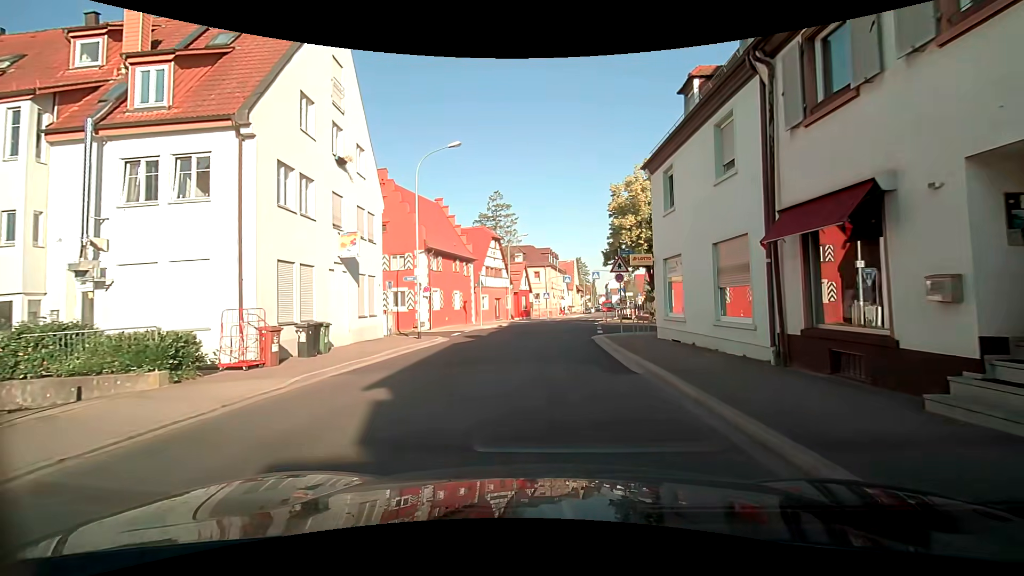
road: unclassified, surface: asphalt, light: Day
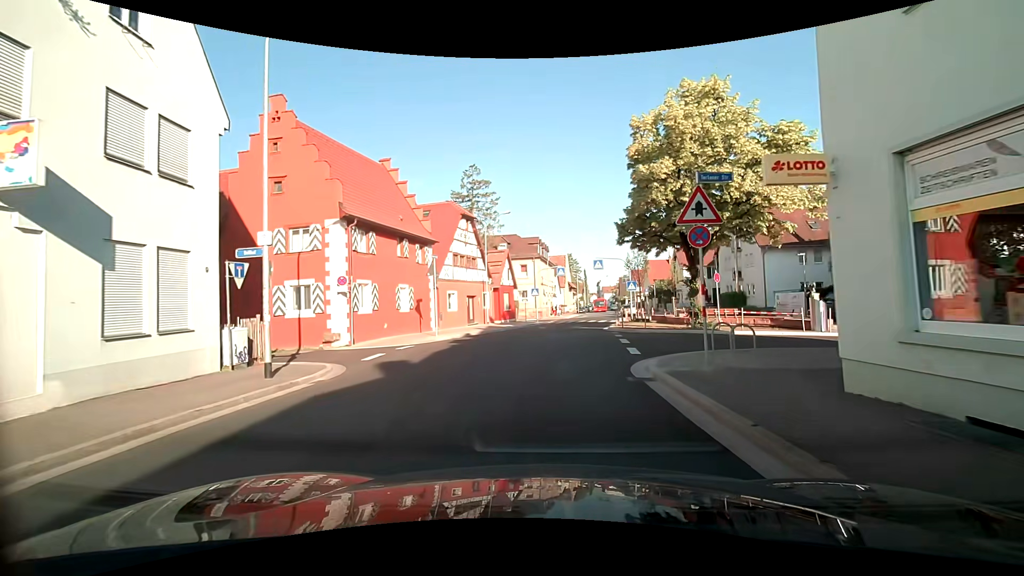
(+0.1, +12.3) m; +2°
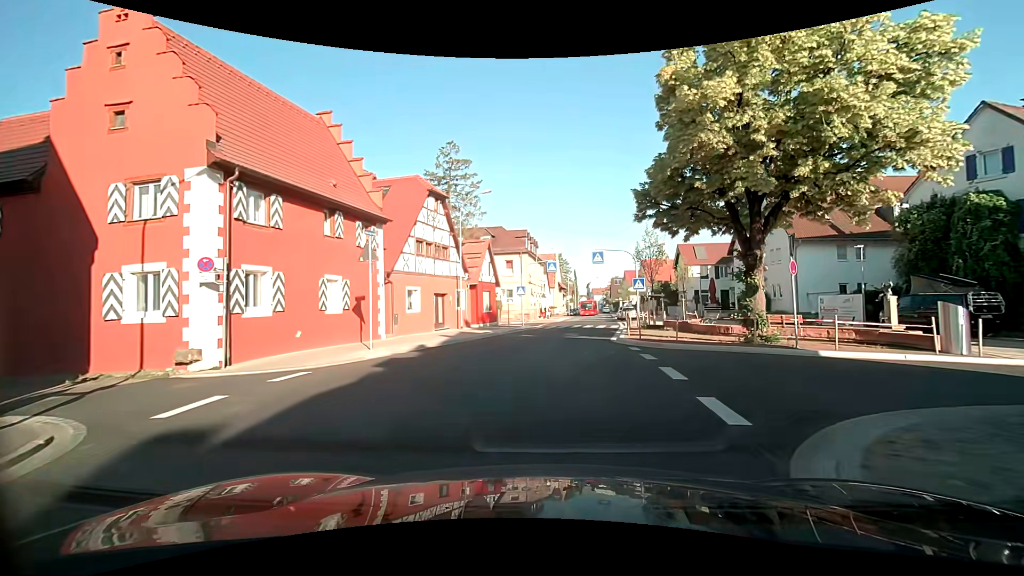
(0.0, +7.7) m; +3°
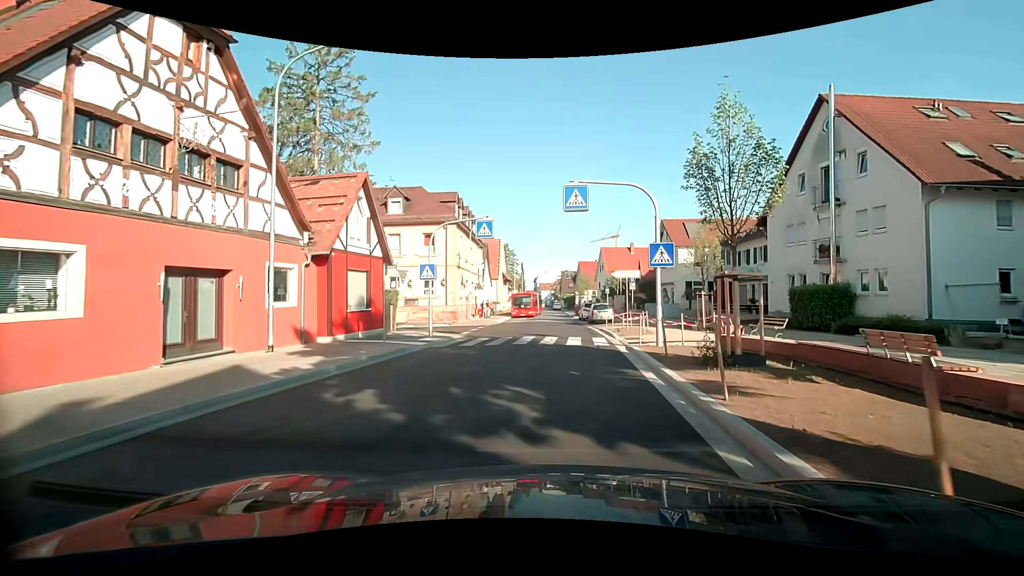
(+0.3, +18.2) m; +5°
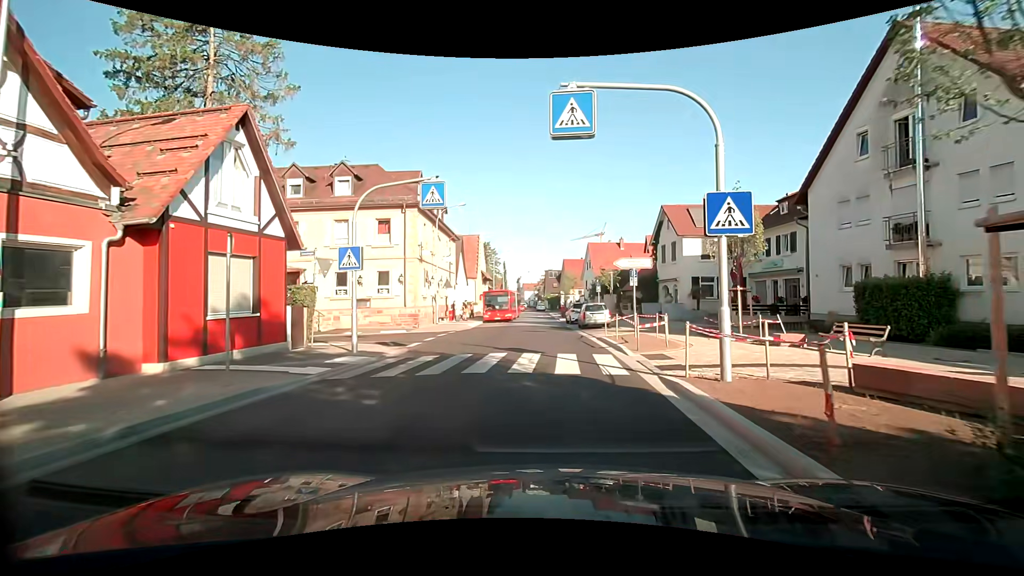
(+0.2, +7.2) m; +3°
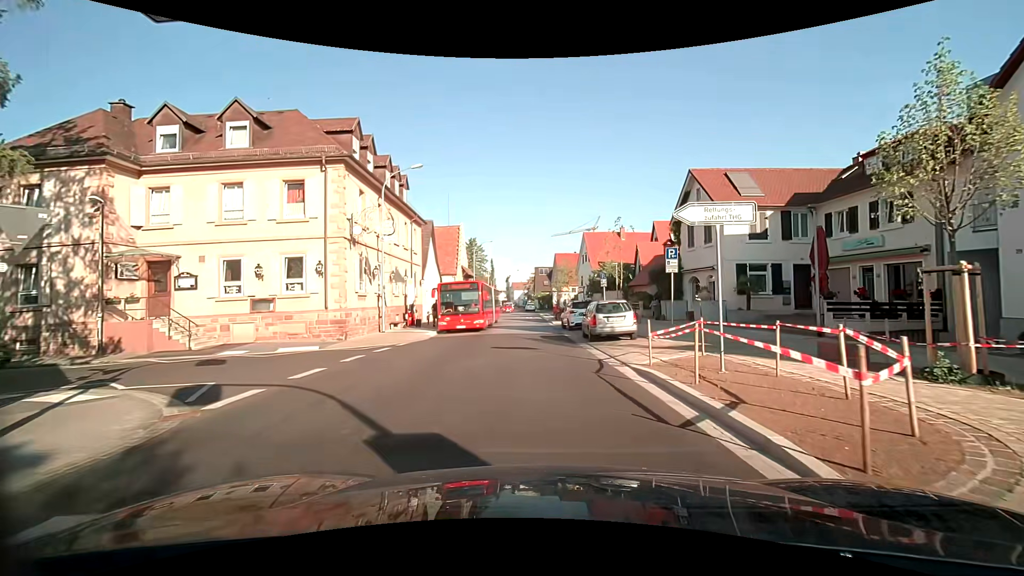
(0.0, +10.4) m; 0°
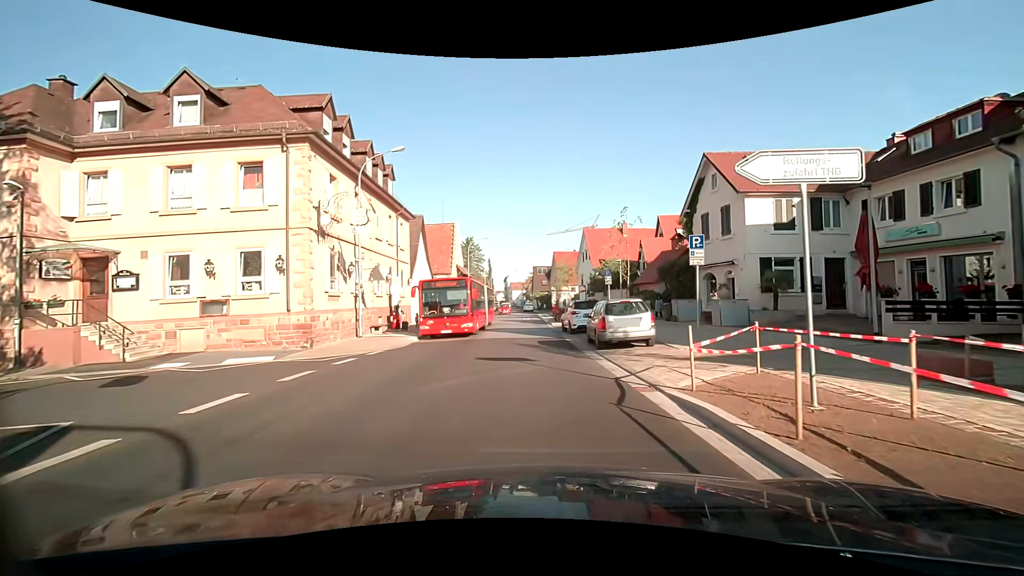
(0.0, +3.1) m; 0°
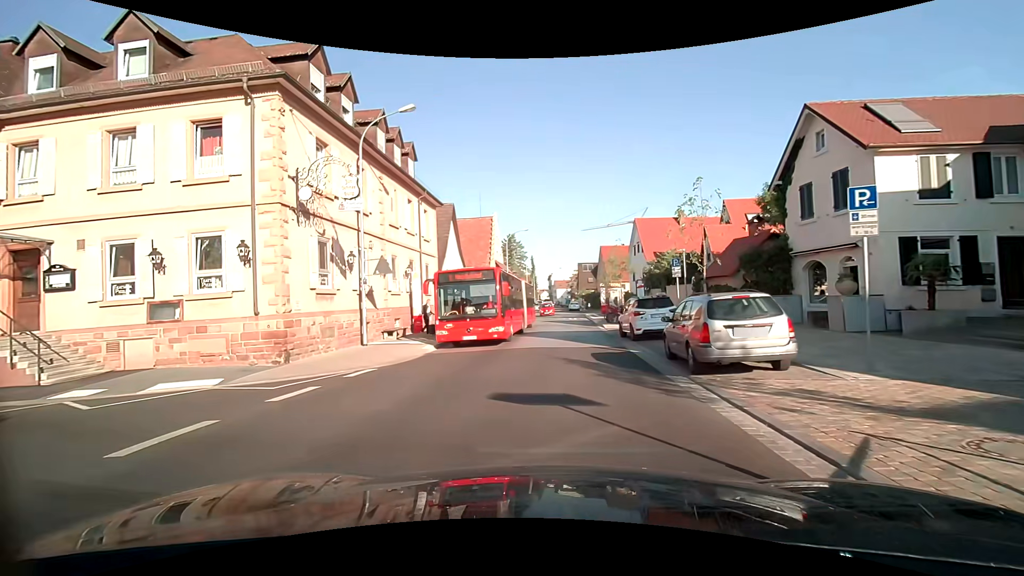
(-0.1, +5.2) m; -6°
